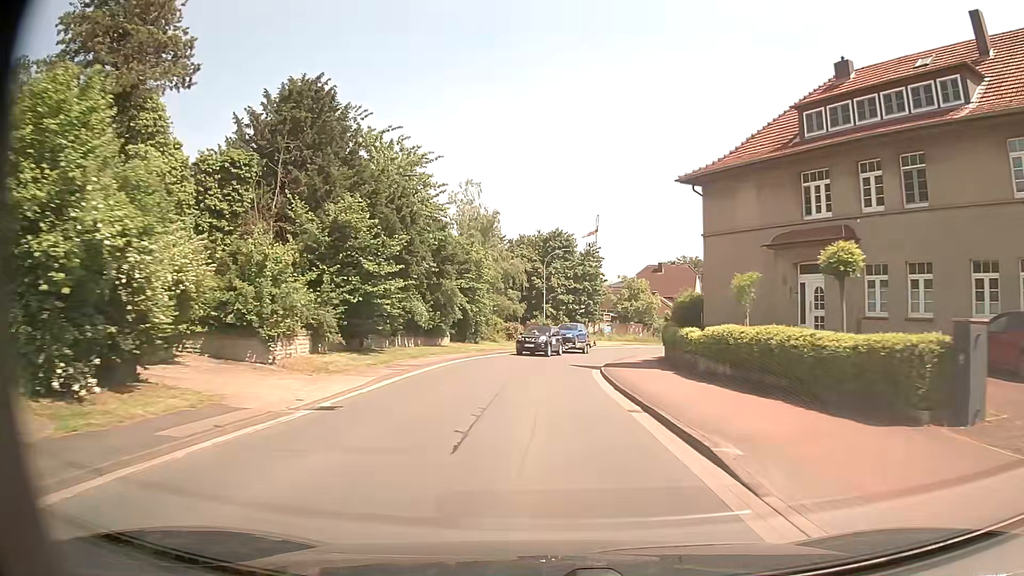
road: tertiary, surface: asphalt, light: Day
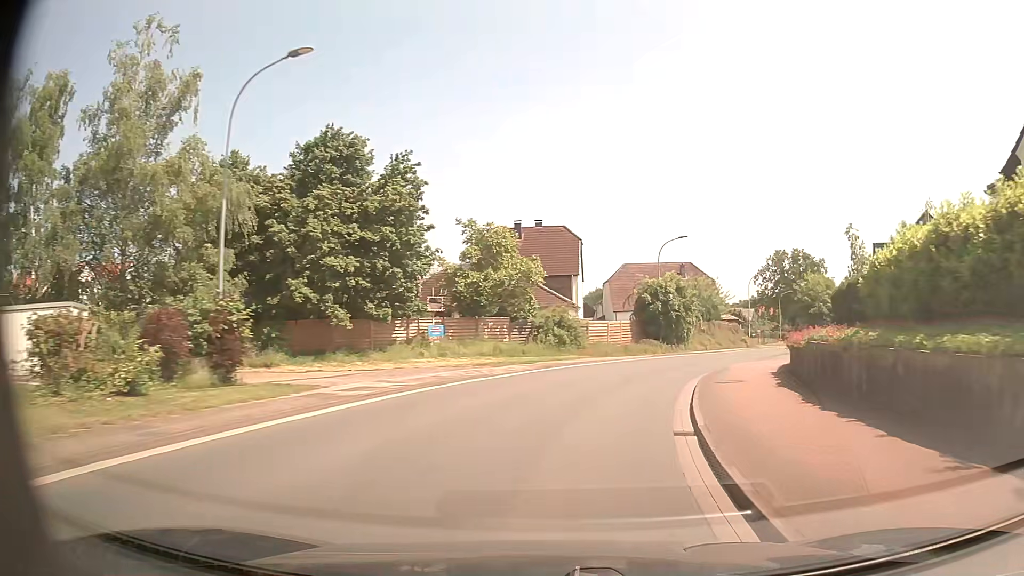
(+2.5, +39.6) m; +13°
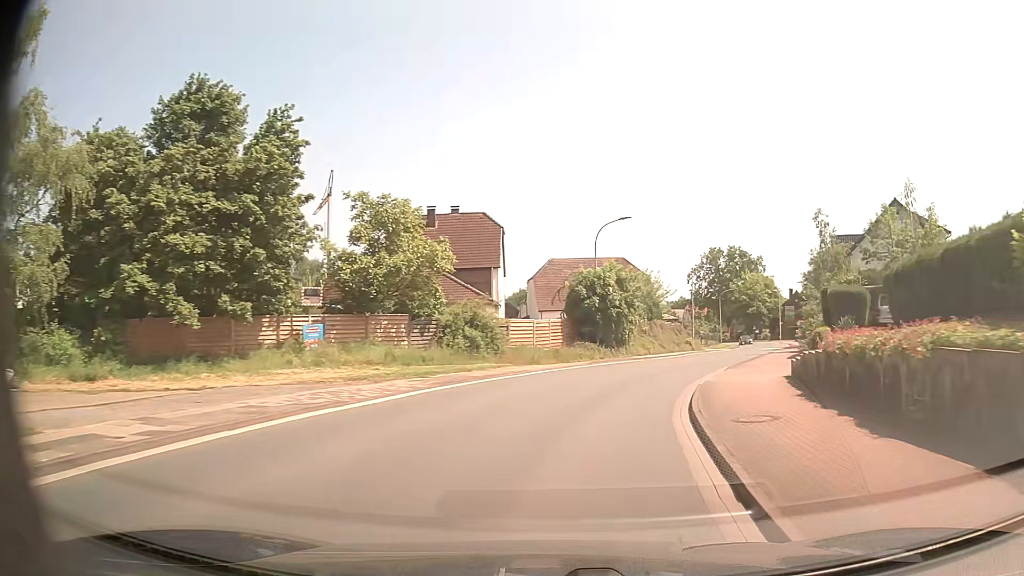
(+0.5, +7.9) m; +8°
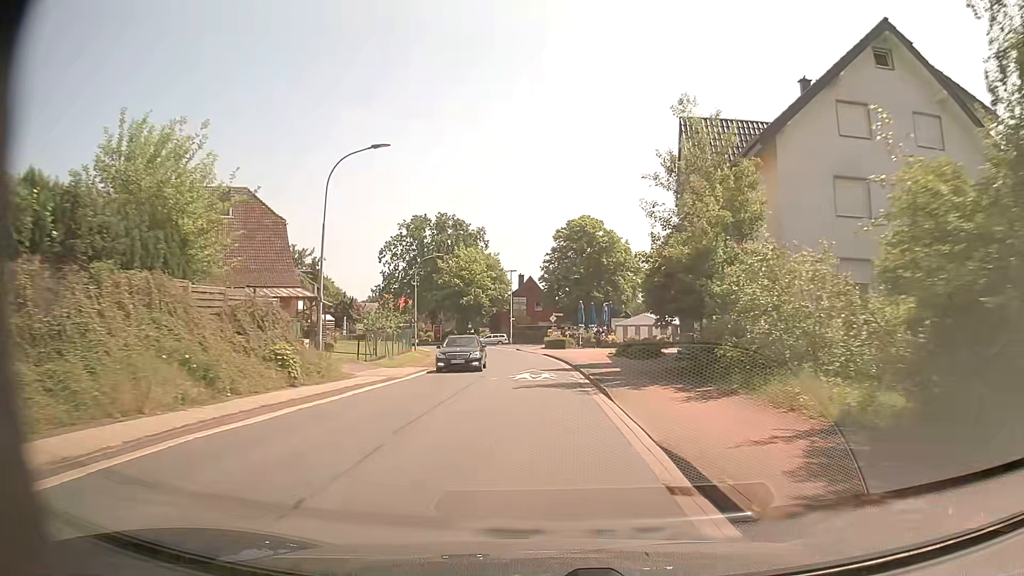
(+10.2, +39.2) m; +24°
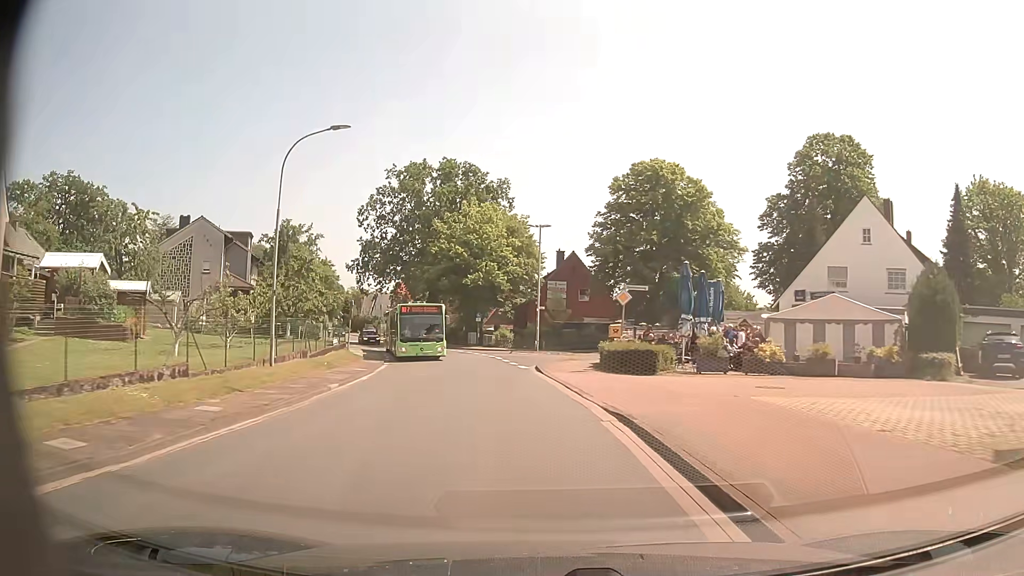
(-0.2, +32.9) m; -3°
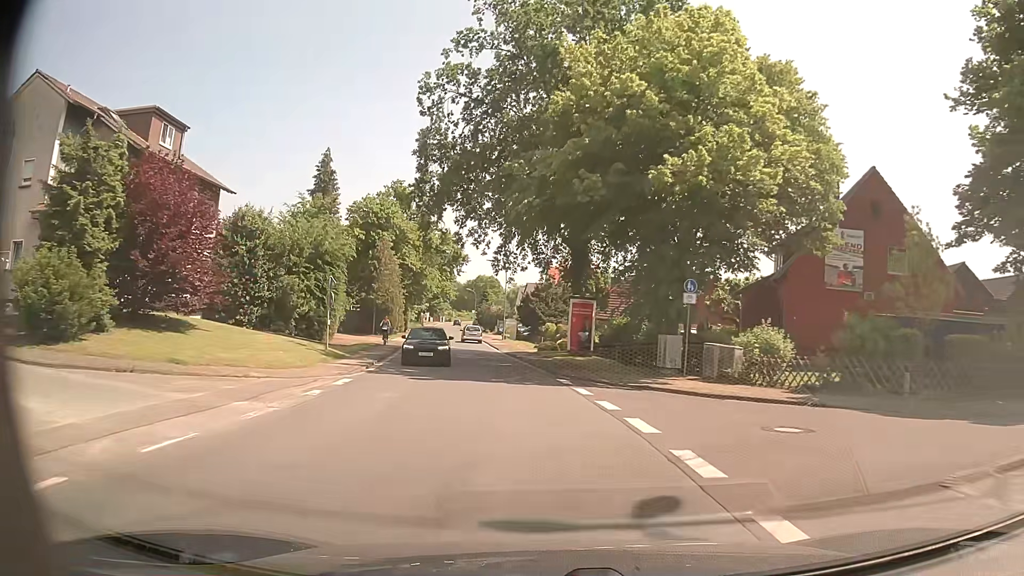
(-4.5, +40.3) m; -14°
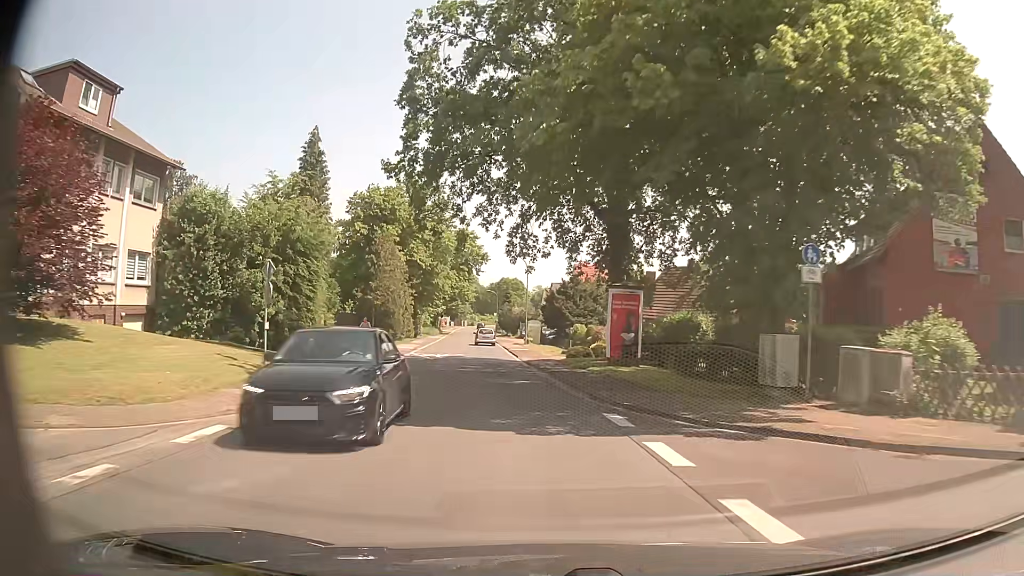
(-0.1, +8.4) m; -2°
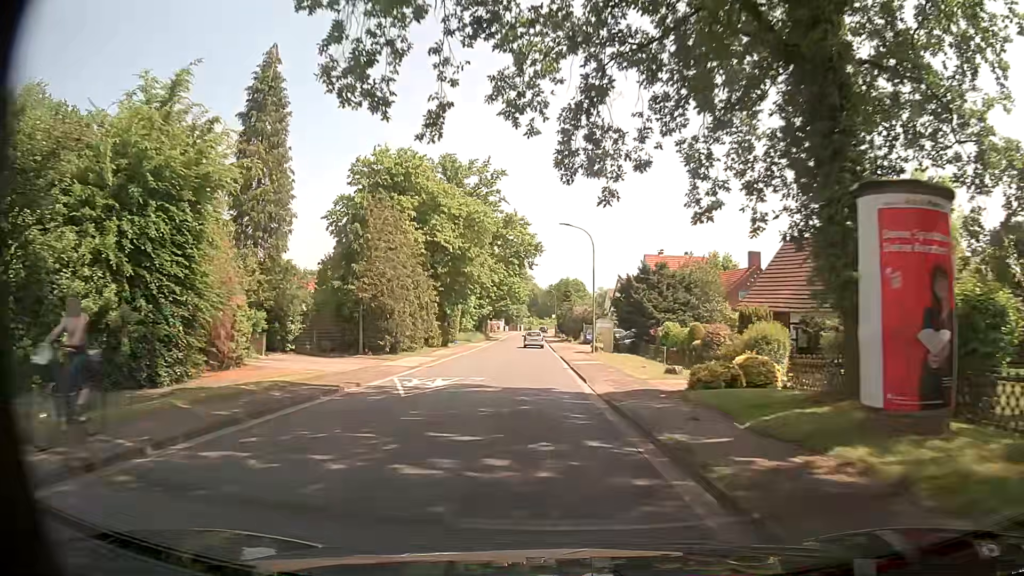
(-0.8, +17.0) m; -5°
(0, +10) (0, +20) (-1, +30) (-1, +40) (-1, +50) (-2, +60) (-2, +70) (-3, +80) (-3, +90) (-3, +100) m
